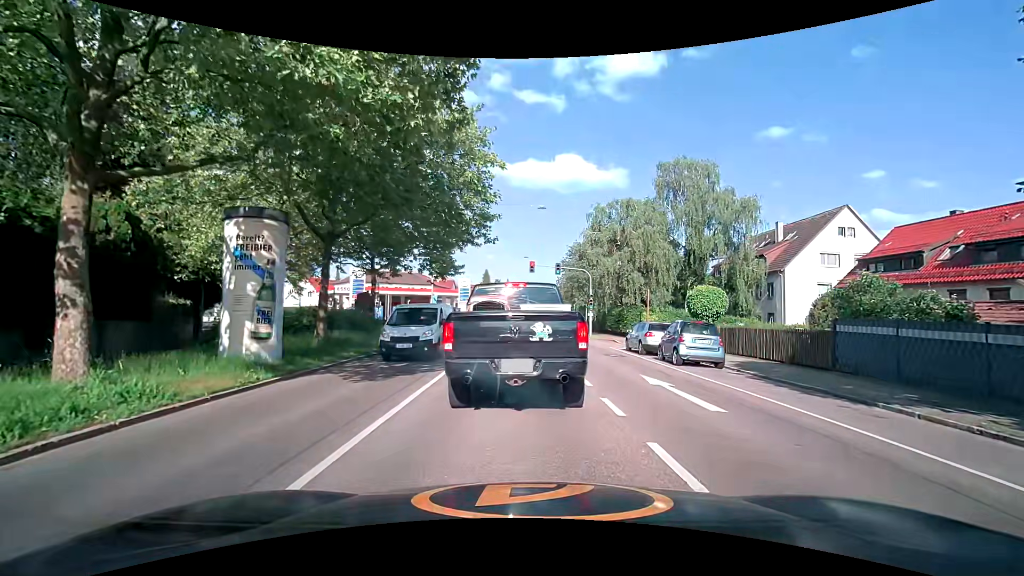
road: secondary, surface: asphalt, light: Day
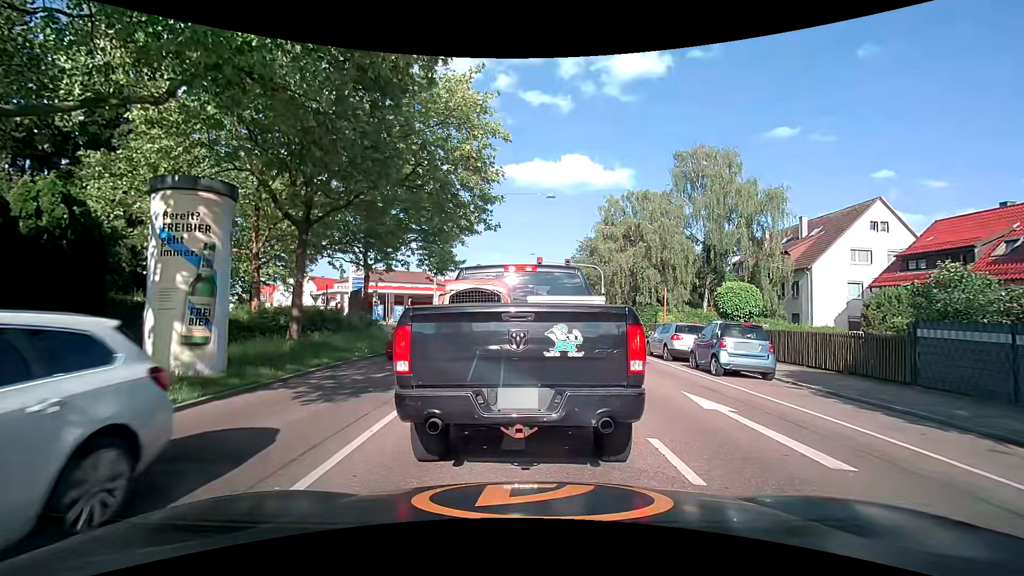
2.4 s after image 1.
(0.0, +2.7) m; 0°
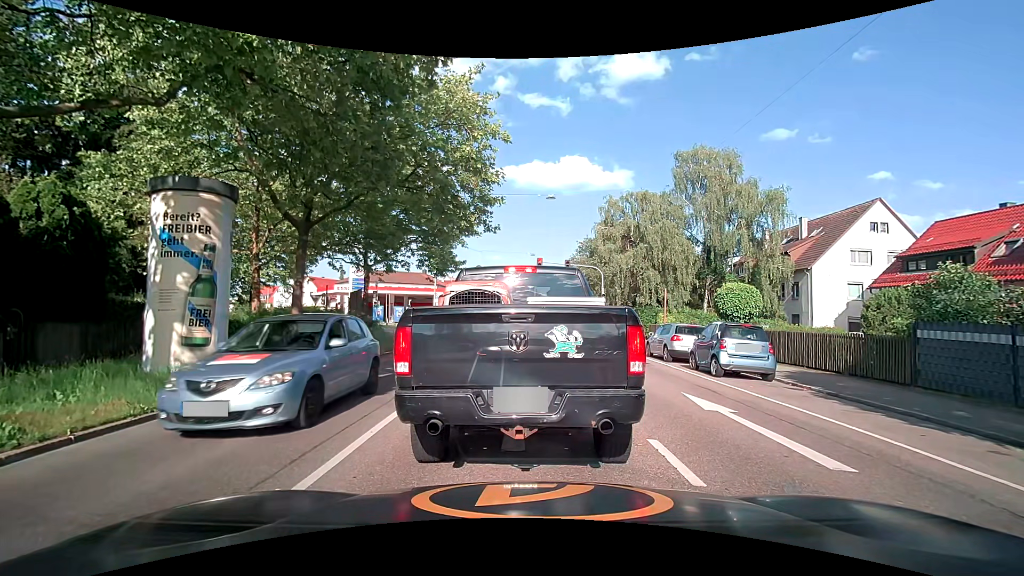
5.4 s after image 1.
(0.0, +0.1) m; 0°
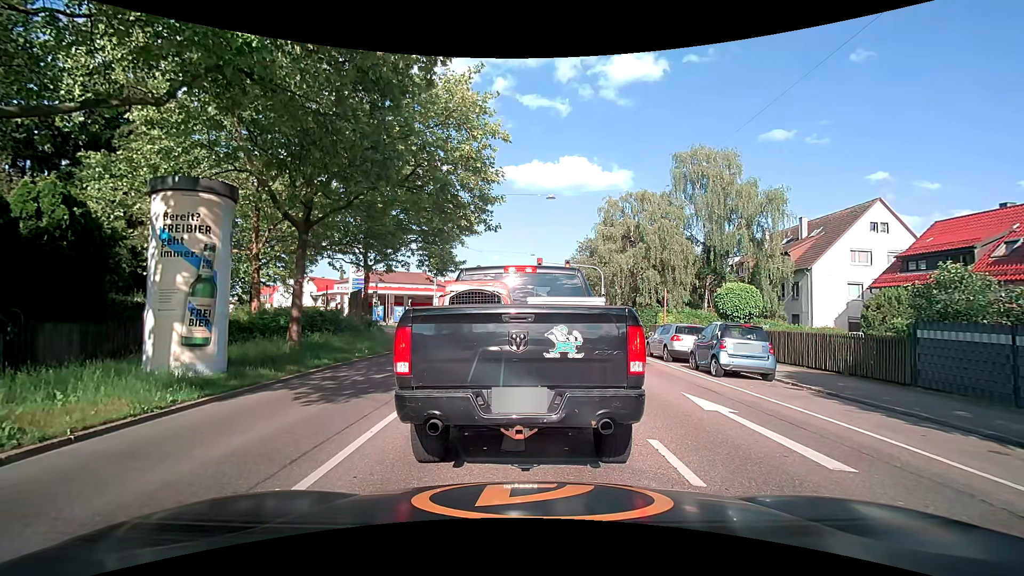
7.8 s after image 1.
(0.0, 0.0) m; 0°
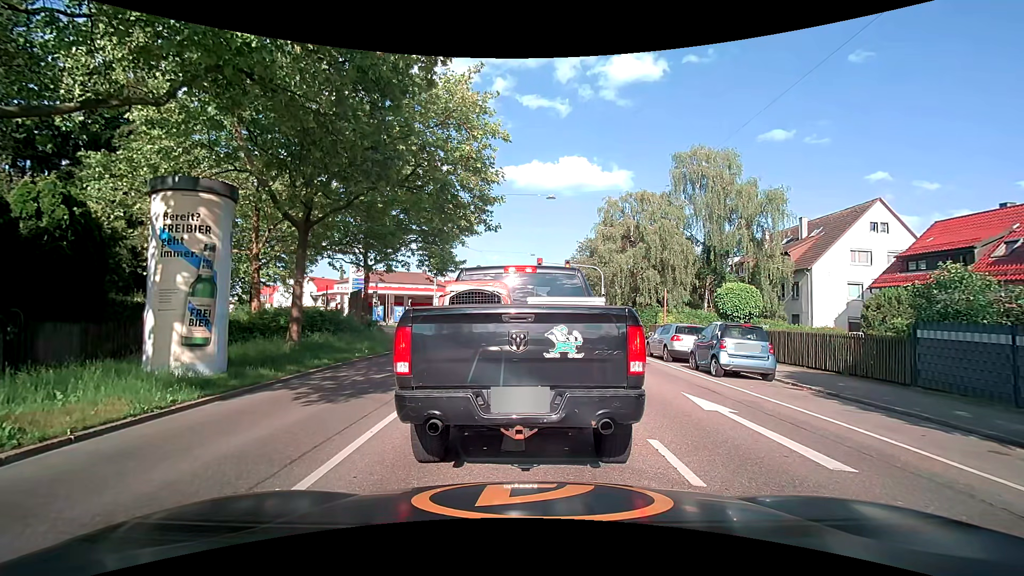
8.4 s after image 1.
(0.0, 0.0) m; 0°
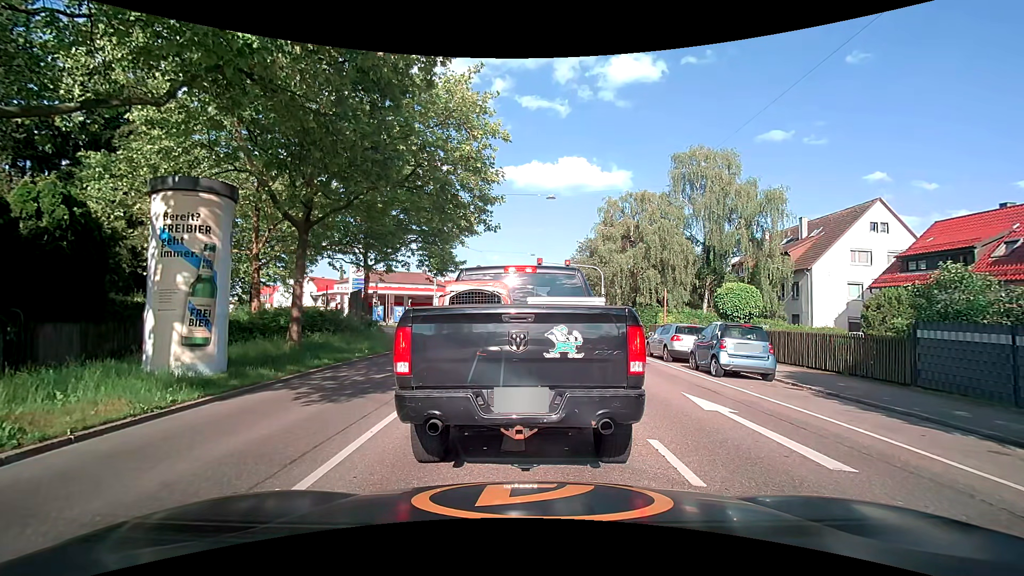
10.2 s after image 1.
(0.0, 0.0) m; 0°
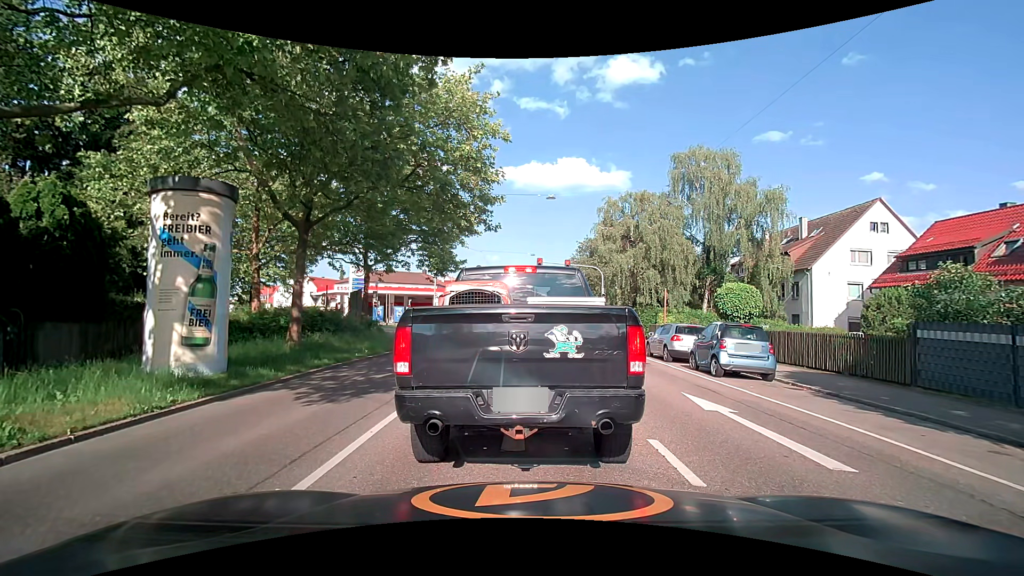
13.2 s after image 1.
(0.0, 0.0) m; 0°
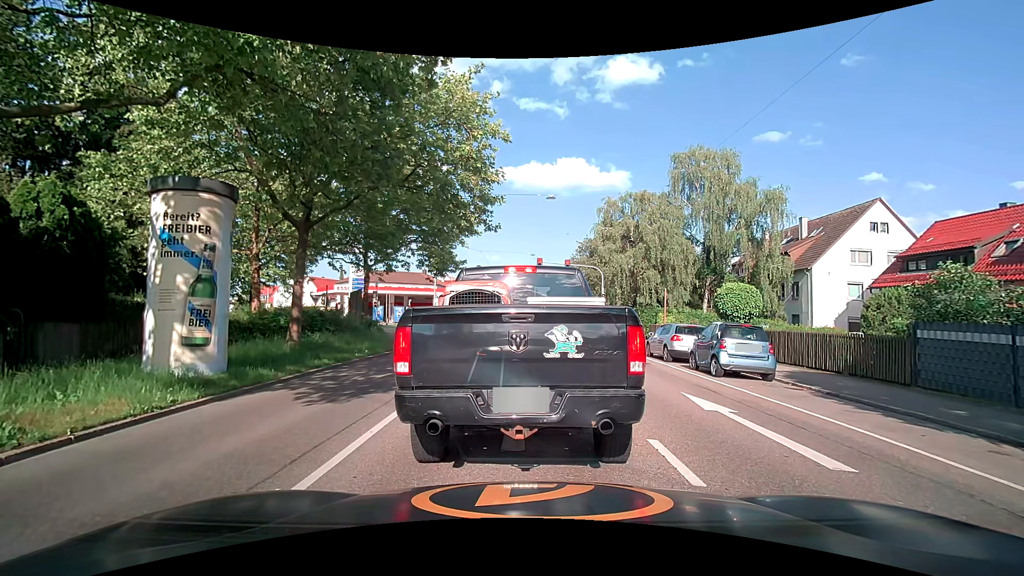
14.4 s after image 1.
(0.0, 0.0) m; 0°
